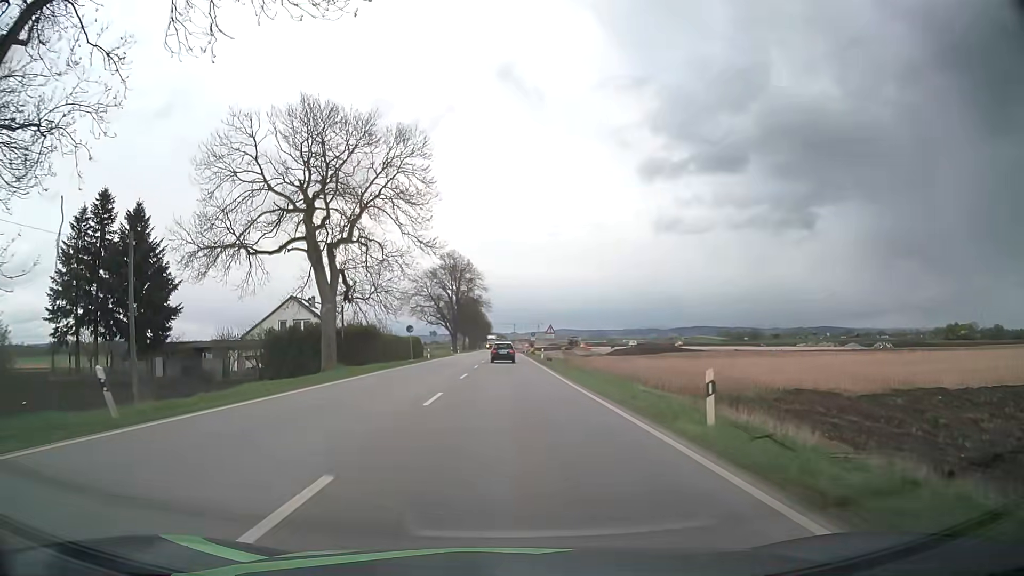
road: primary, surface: asphalt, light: Day
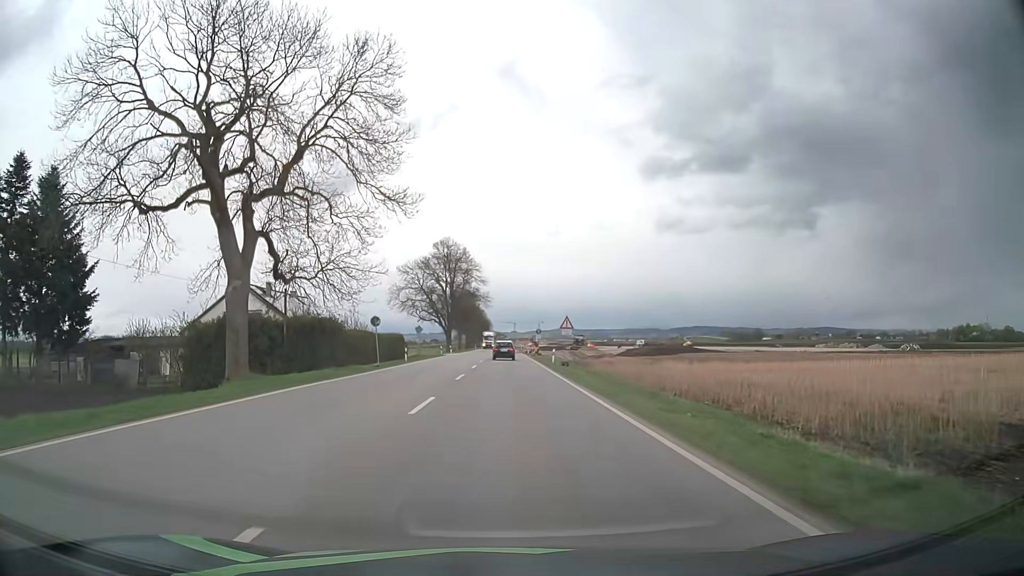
(0.0, +14.1) m; 0°
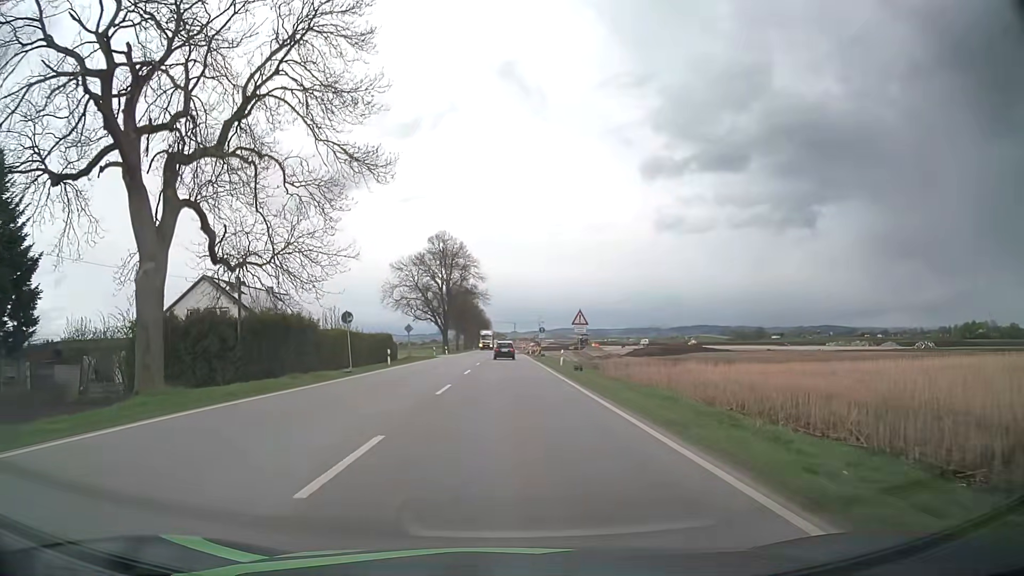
(0.0, +7.0) m; 0°
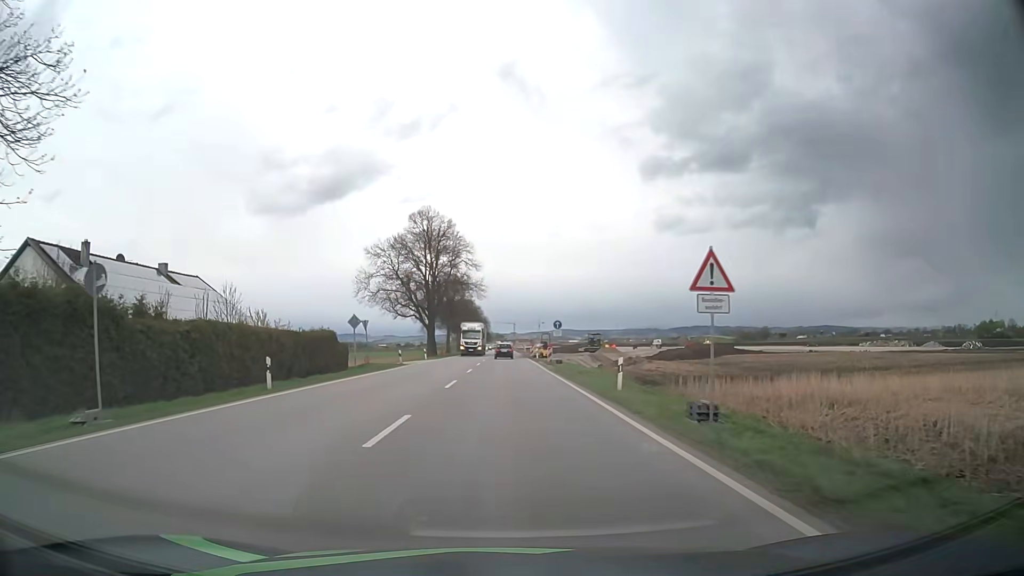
(0.0, +20.8) m; 0°
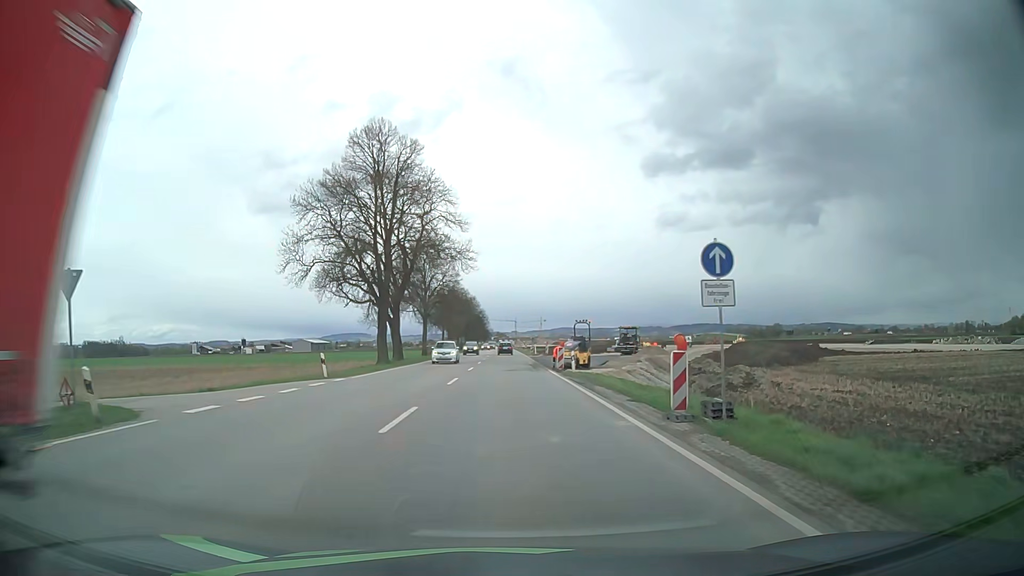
(+0.1, +34.8) m; 0°
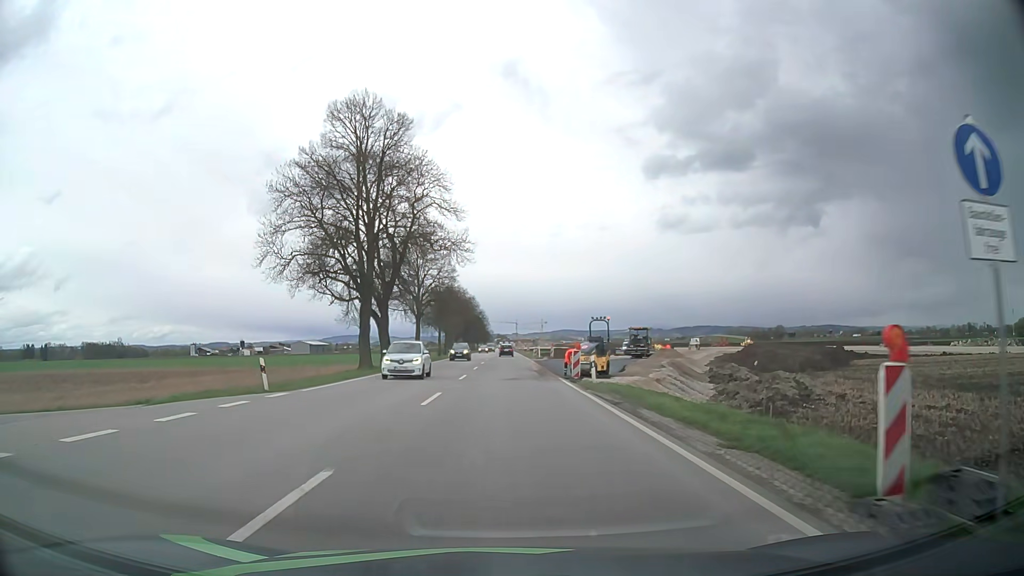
(0.0, +7.0) m; 0°
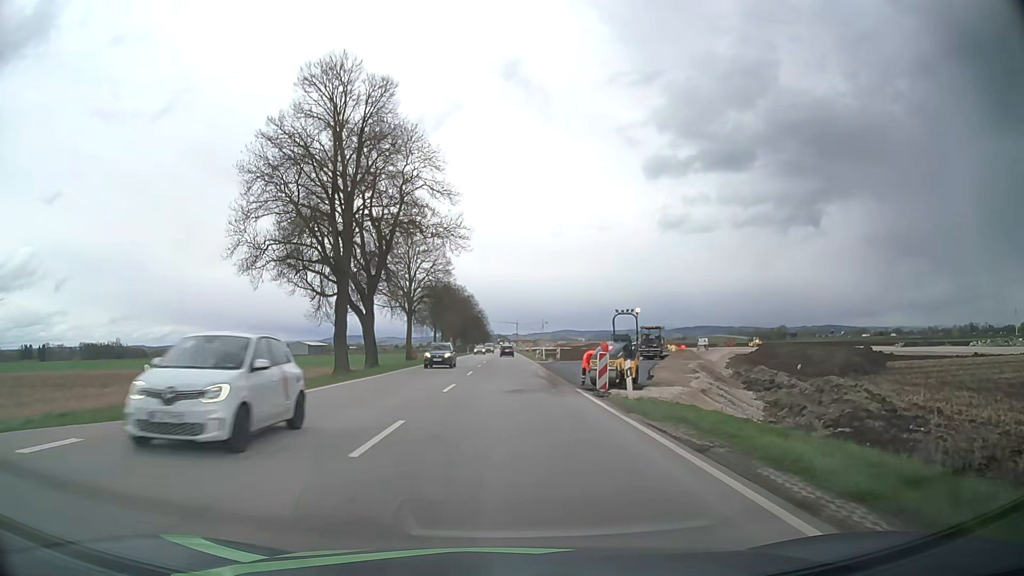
(0.0, +7.0) m; 0°
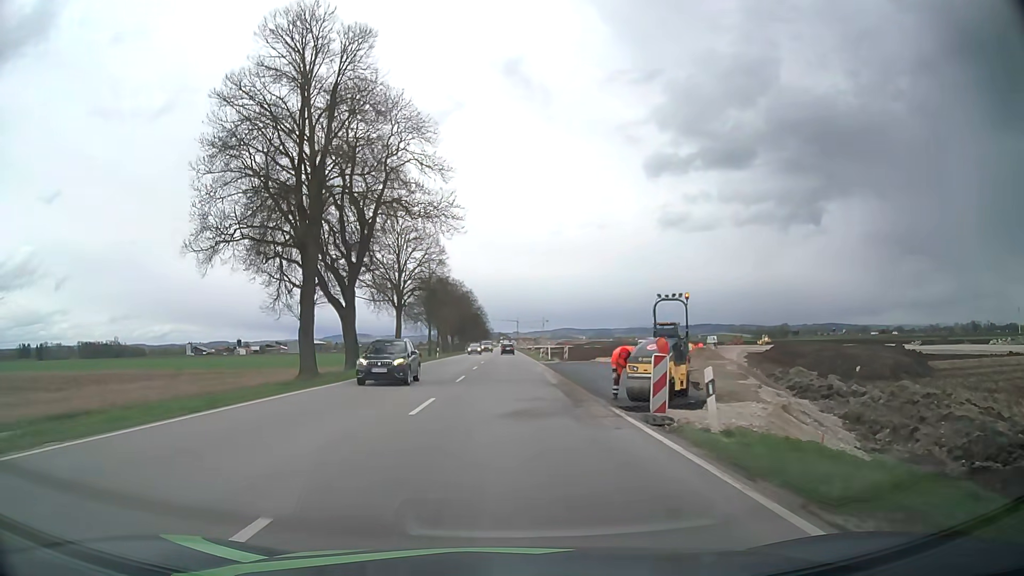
(0.0, +7.0) m; 0°
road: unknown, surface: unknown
(0, +10) (0, +20) (0, +30) (0, +40) (0, +50) (0, +60) (0, +70) (0, +80) (0, +90) (0, +100) m
